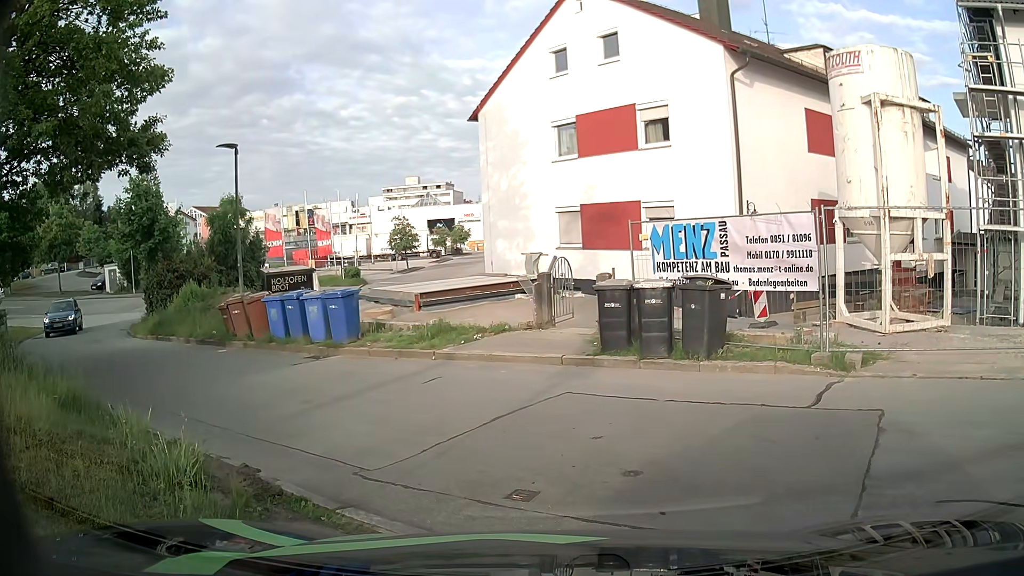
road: residential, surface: asphalt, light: Day
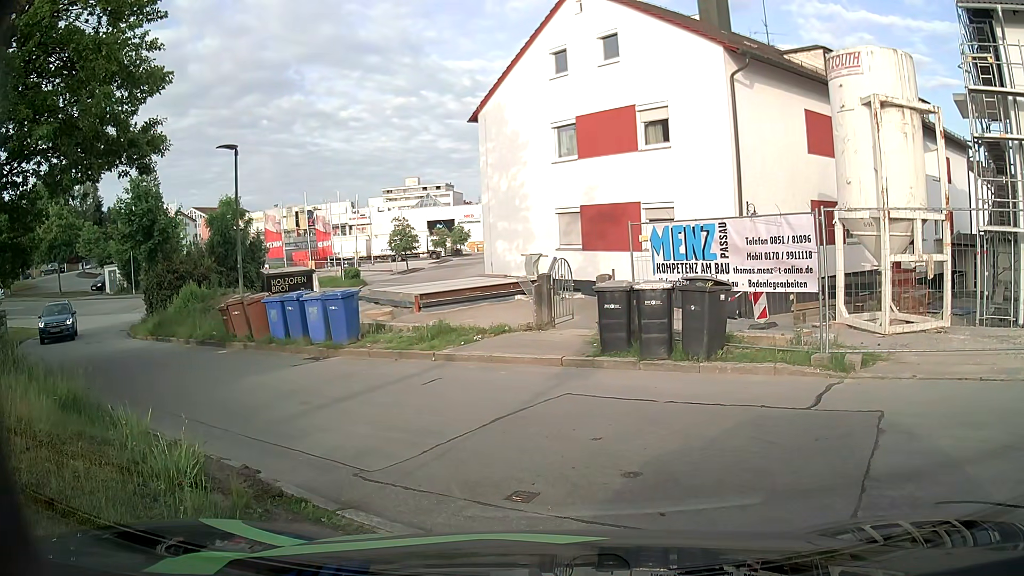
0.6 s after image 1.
(0.0, 0.0) m; 0°
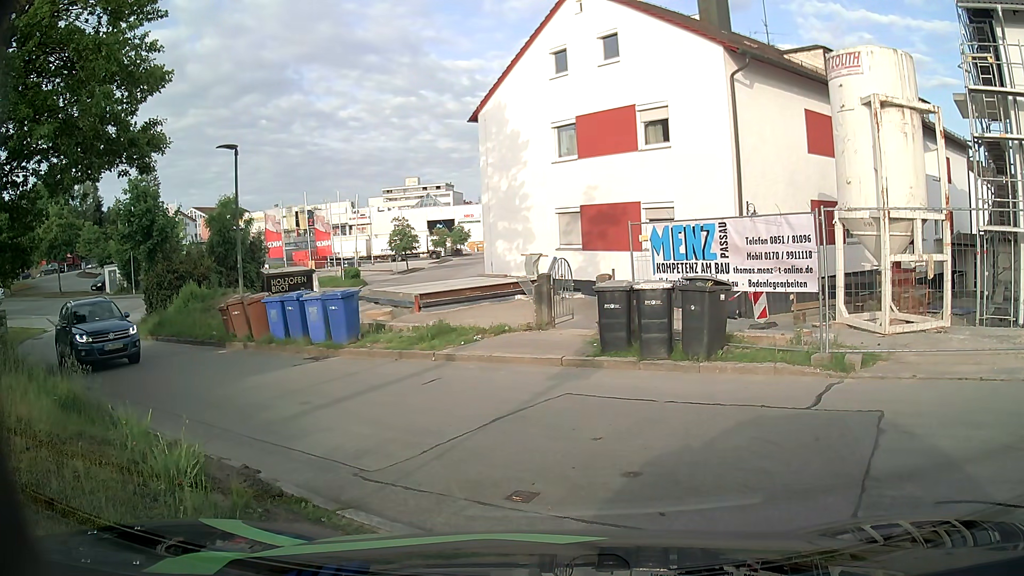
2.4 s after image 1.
(0.0, 0.0) m; 0°
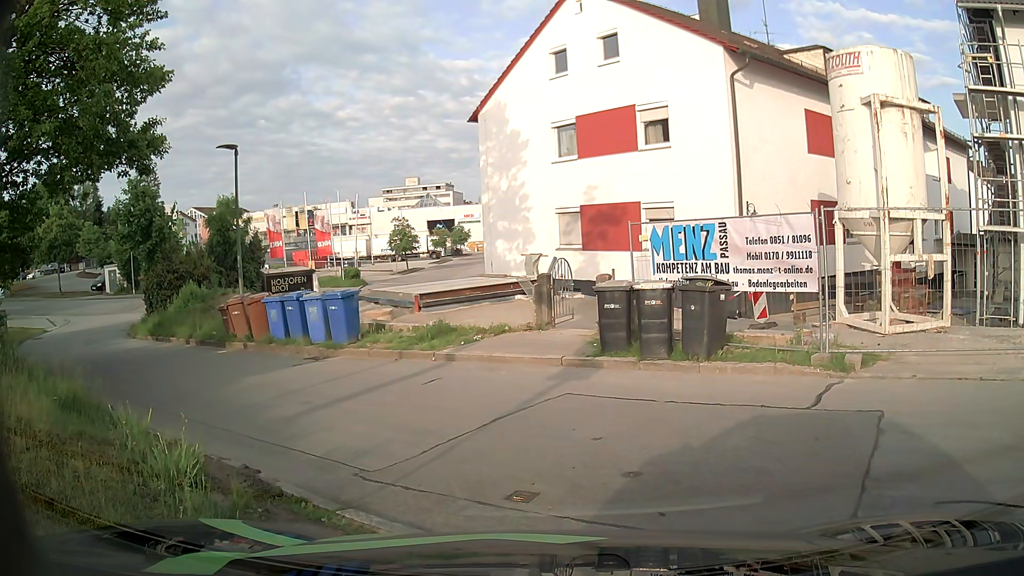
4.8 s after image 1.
(0.0, 0.0) m; 0°
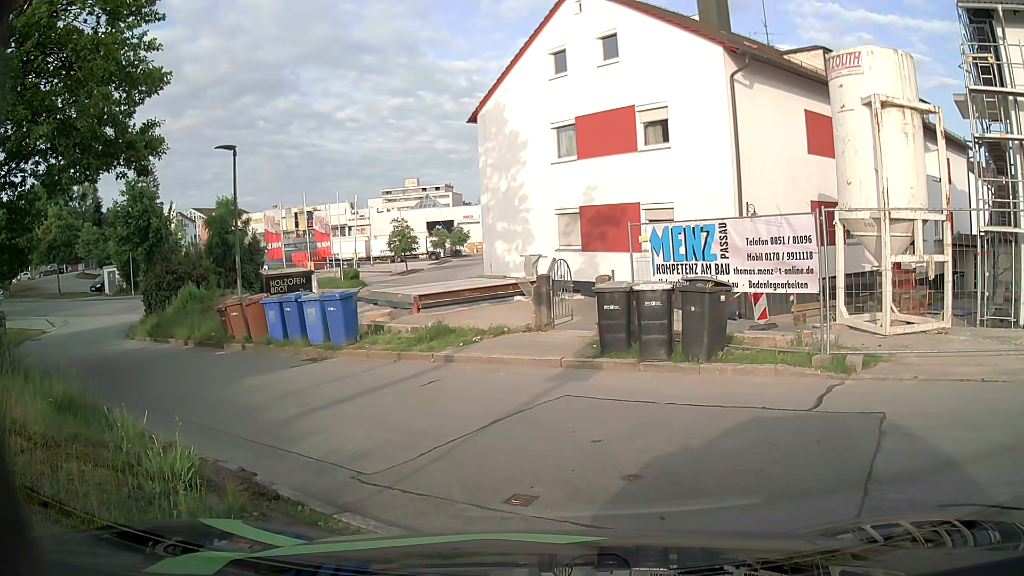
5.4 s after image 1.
(0.0, 0.0) m; 0°
